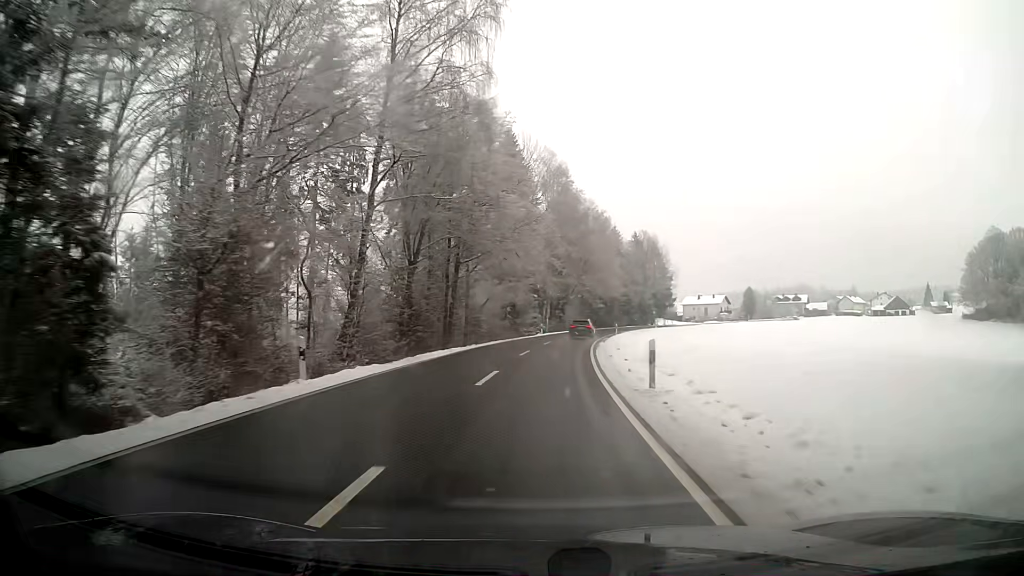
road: secondary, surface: asphalt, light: Day
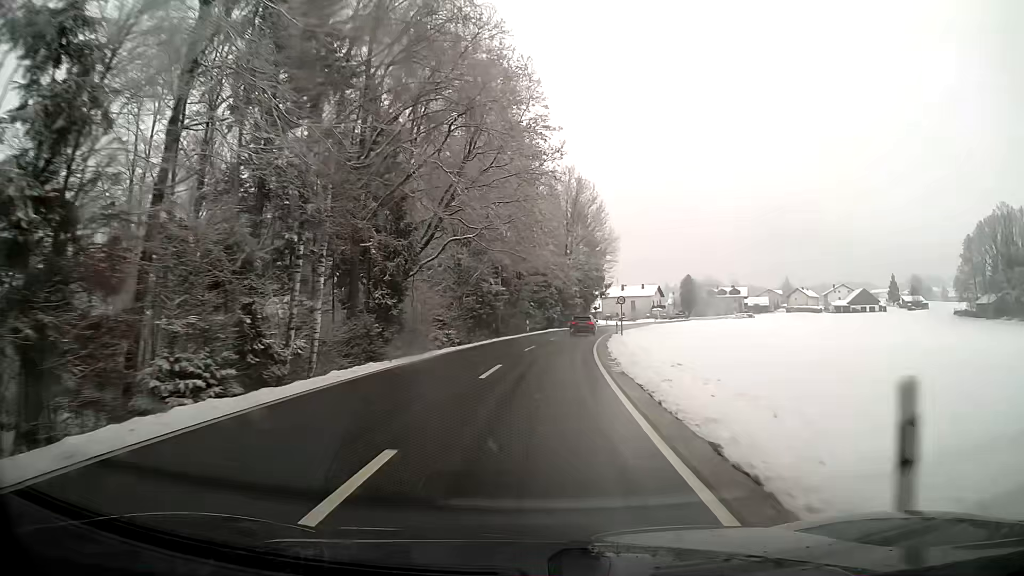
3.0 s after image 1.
(+4.8, +58.7) m; +9°
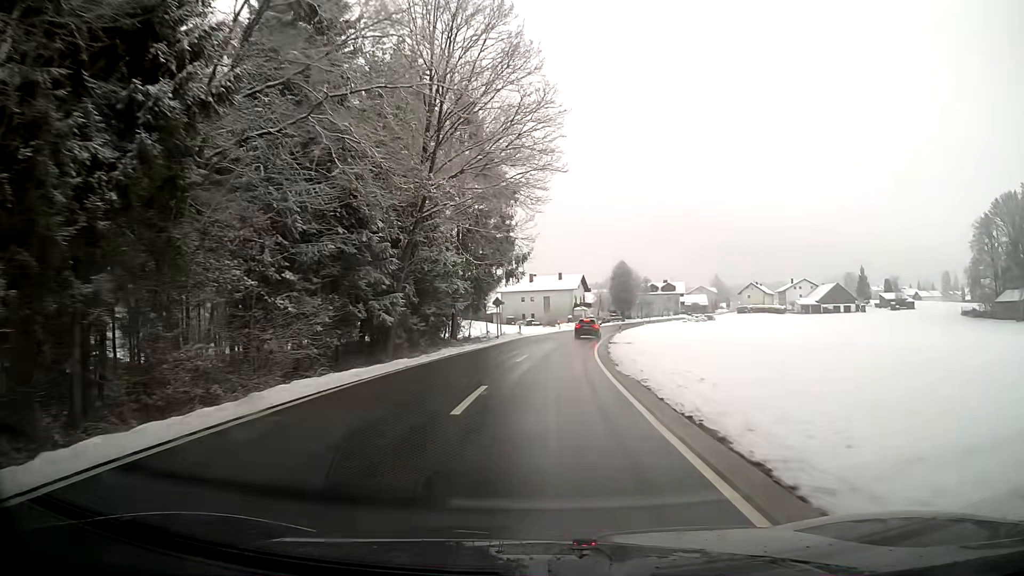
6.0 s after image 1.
(+4.1, +53.0) m; +9°
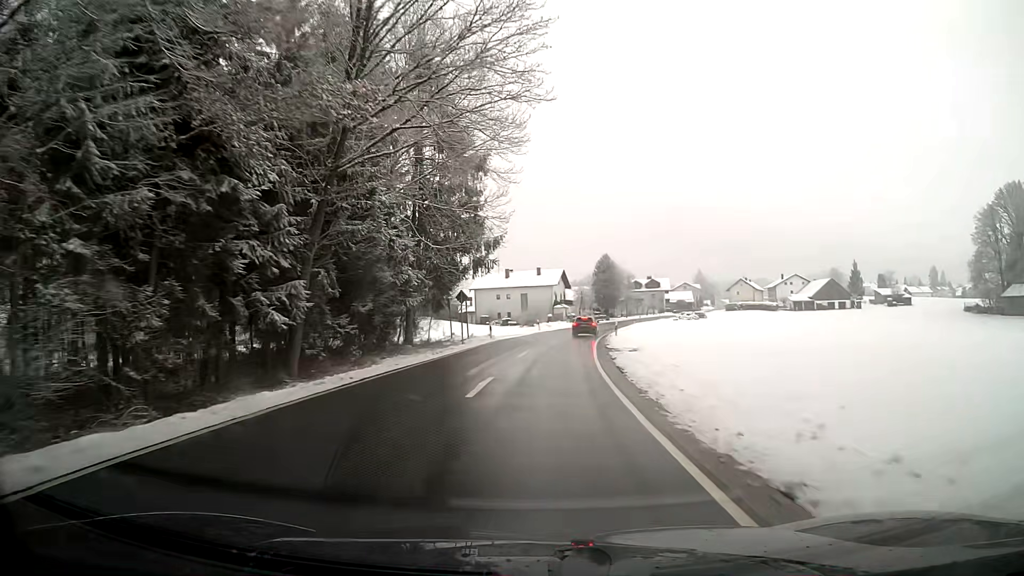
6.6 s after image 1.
(+0.2, +10.2) m; +2°
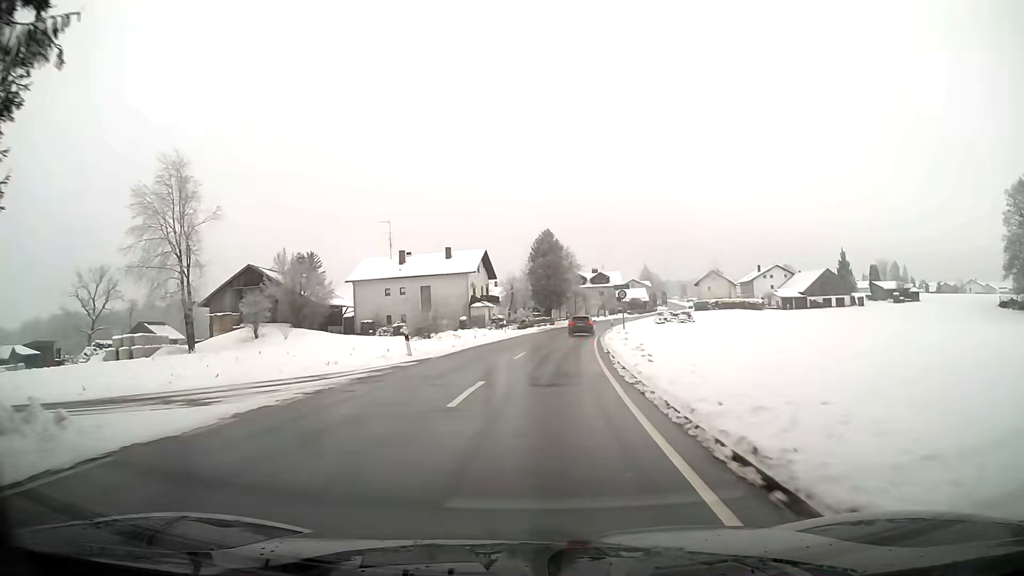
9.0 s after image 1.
(+2.2, +38.2) m; +6°
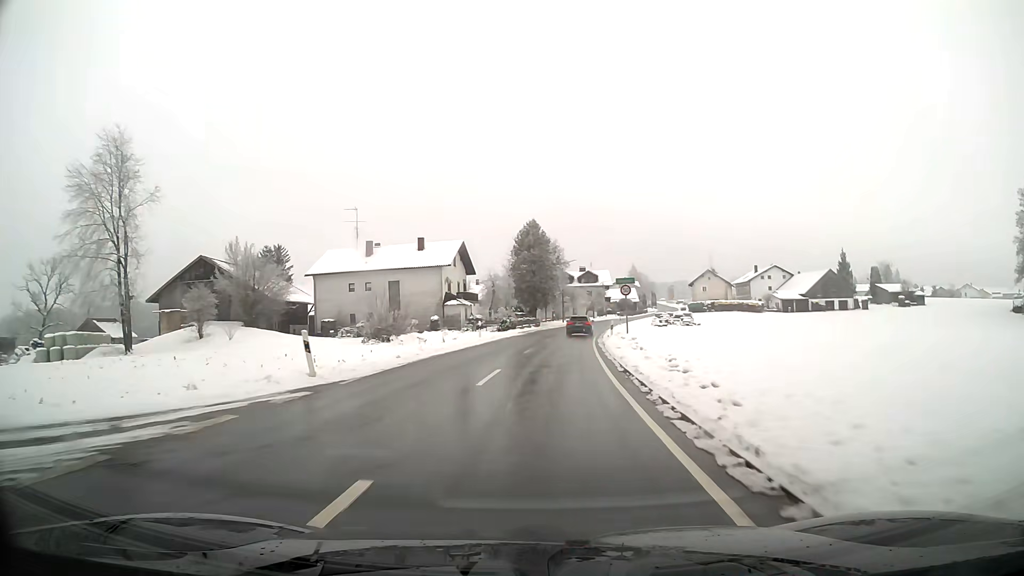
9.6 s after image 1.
(+0.1, +8.9) m; +1°
(0, +10) (+1, +20) (+1, +30) (+2, +40) (+3, +50) (+5, +60) (+6, +70) (+8, +79) (+10, +89) (+13, +99) m
